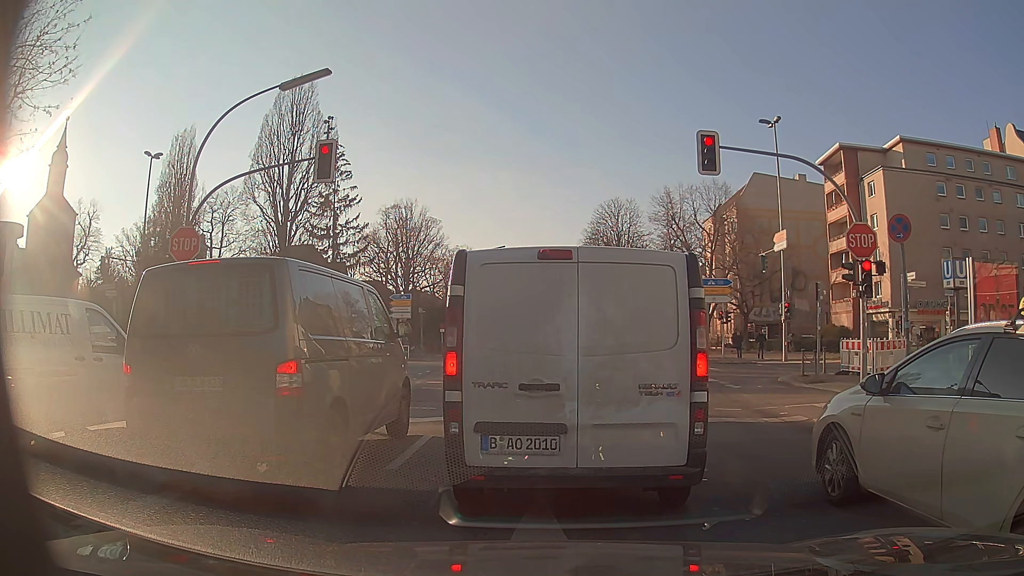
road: secondary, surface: asphalt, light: Day
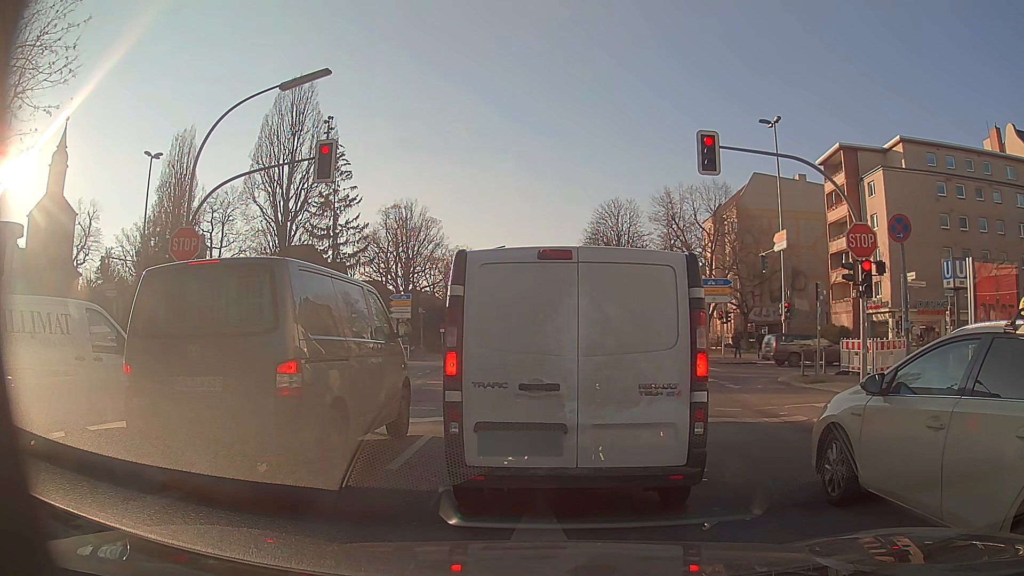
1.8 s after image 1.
(0.0, 0.0) m; 0°
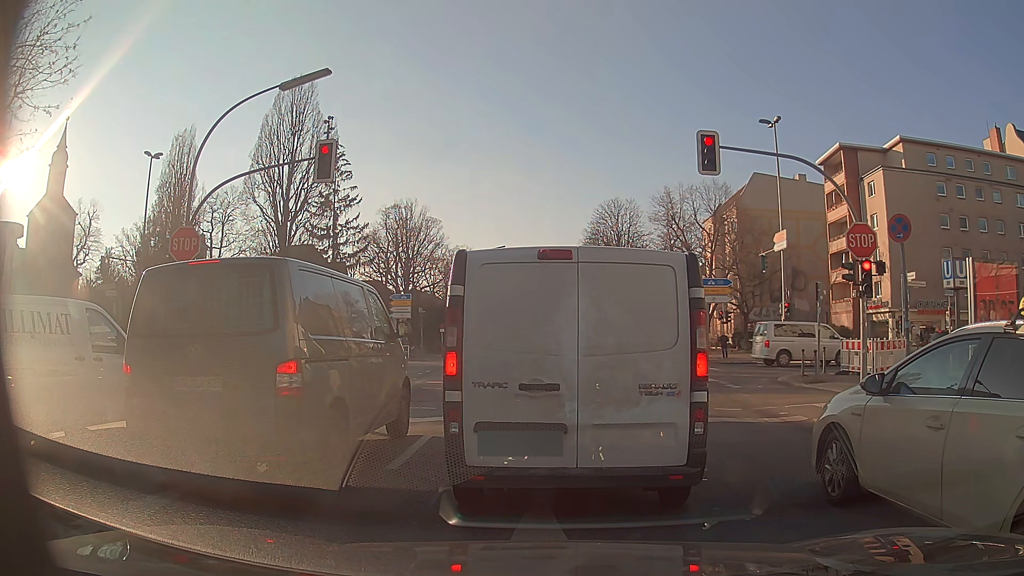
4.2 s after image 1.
(0.0, 0.0) m; 0°
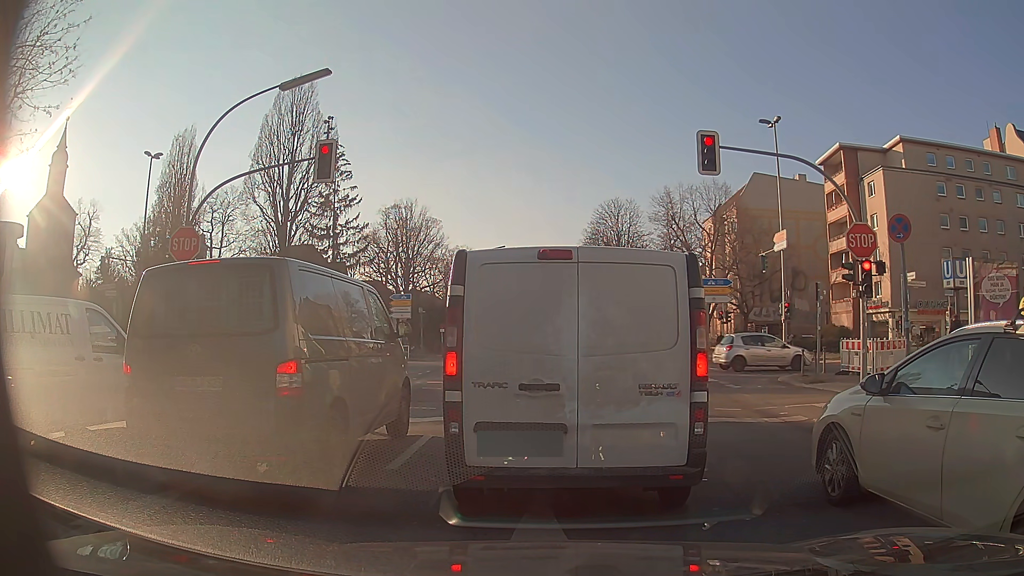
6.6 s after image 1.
(0.0, 0.0) m; 0°
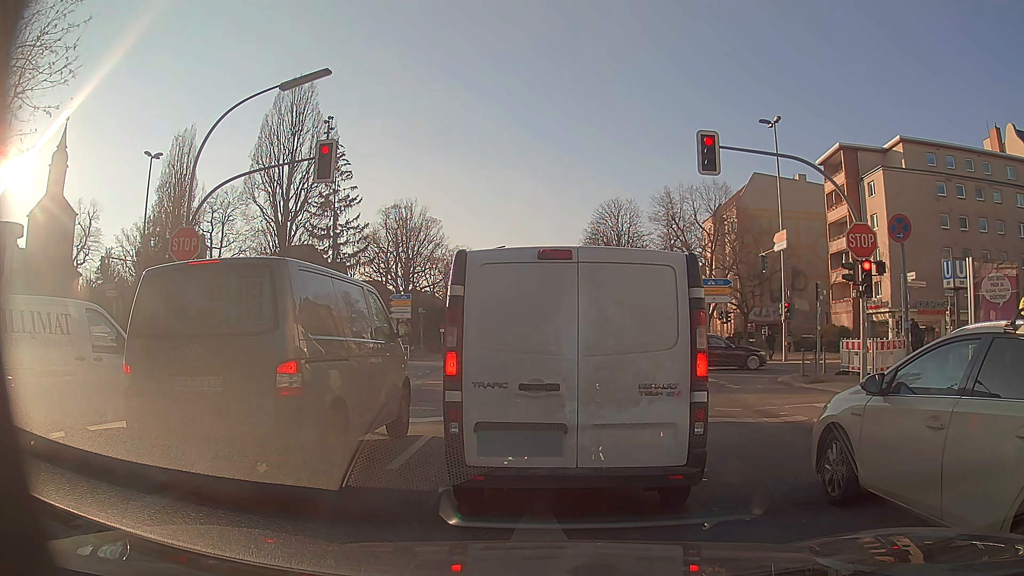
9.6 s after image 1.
(0.0, 0.0) m; 0°
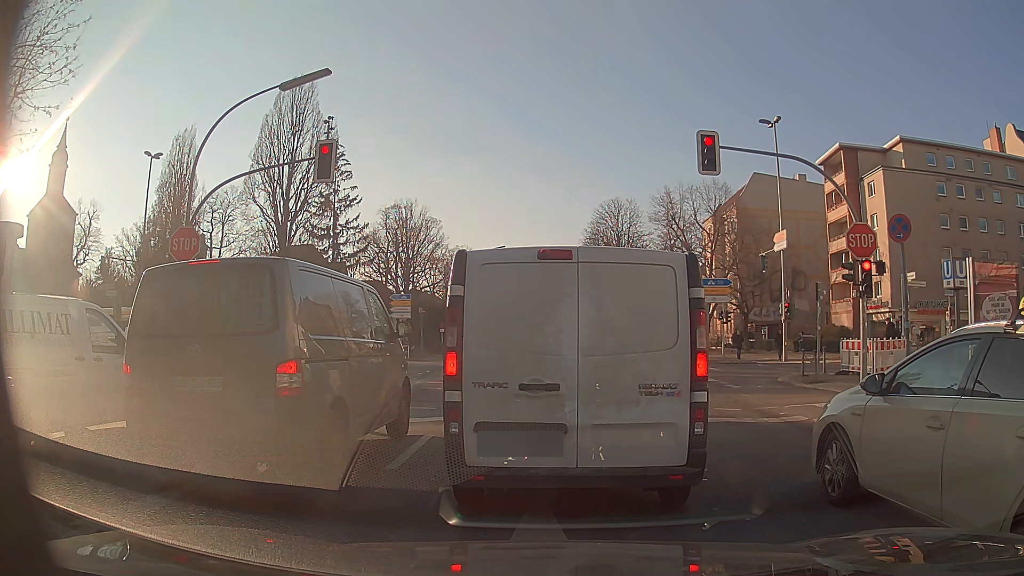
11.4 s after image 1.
(0.0, 0.0) m; 0°
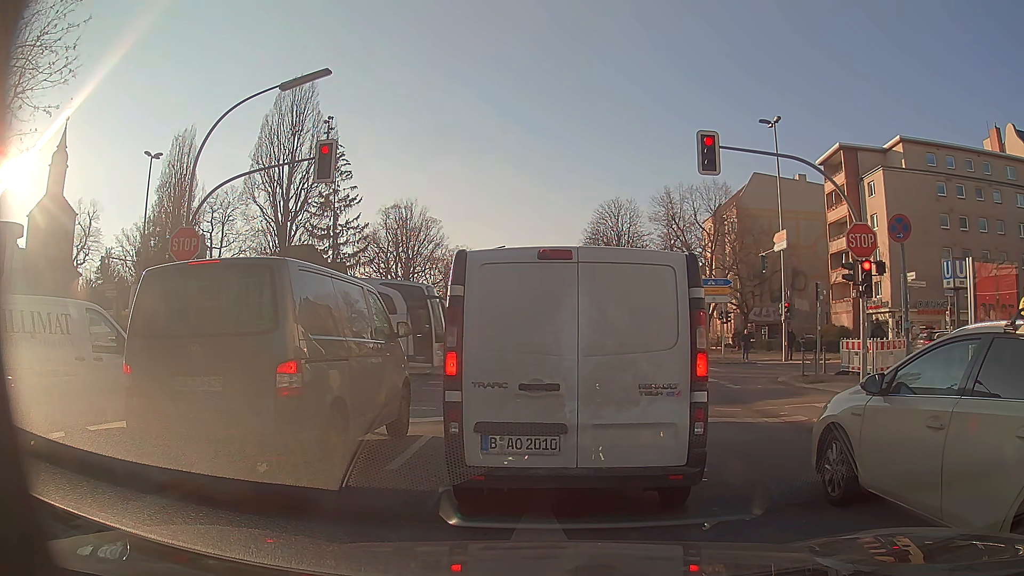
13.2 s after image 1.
(0.0, 0.0) m; 0°
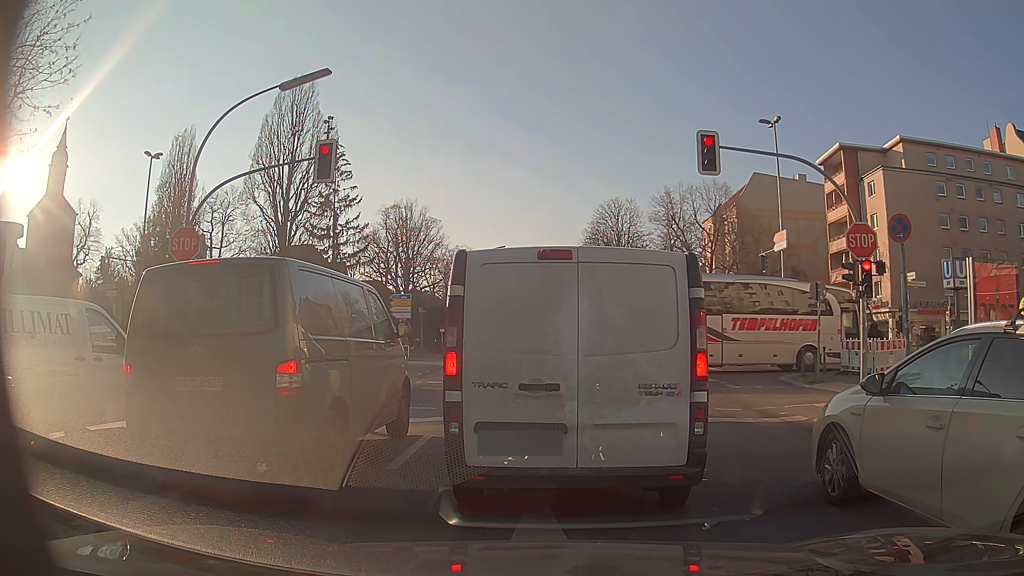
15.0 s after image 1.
(0.0, 0.0) m; 0°
(0, +10) (-1, +20) (-1, +30) (-2, +40) (-2, +50) (-3, +60) (-3, +70) (-4, +80) (-4, +90) (-4, +100) m
